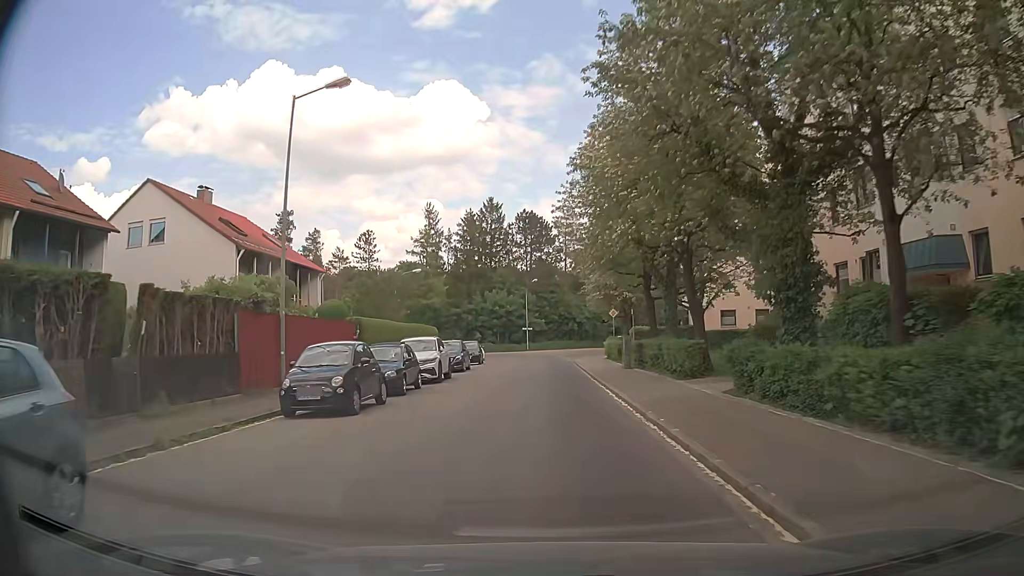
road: unclassified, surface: asphalt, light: Day
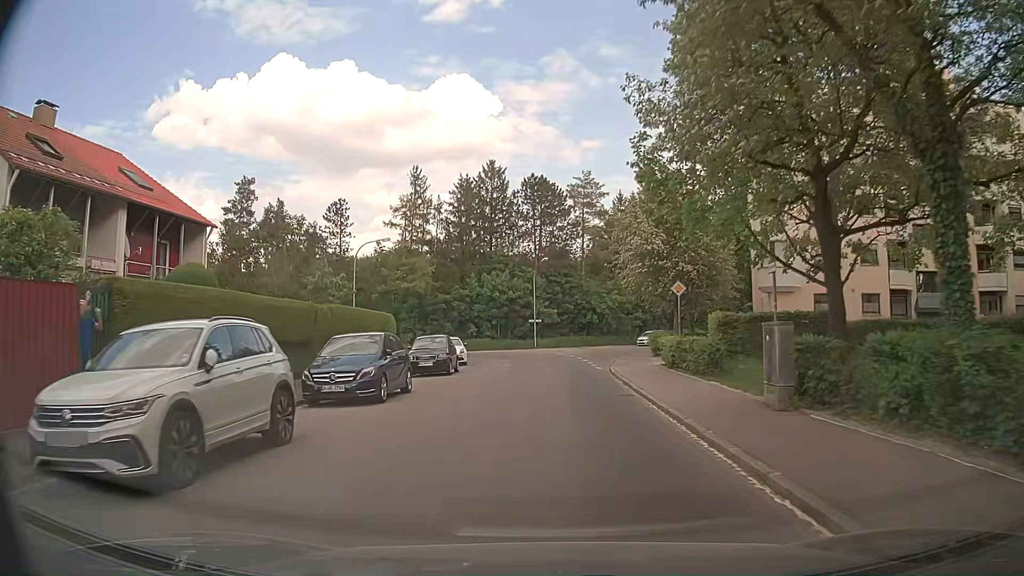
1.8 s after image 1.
(-0.2, +17.8) m; 0°
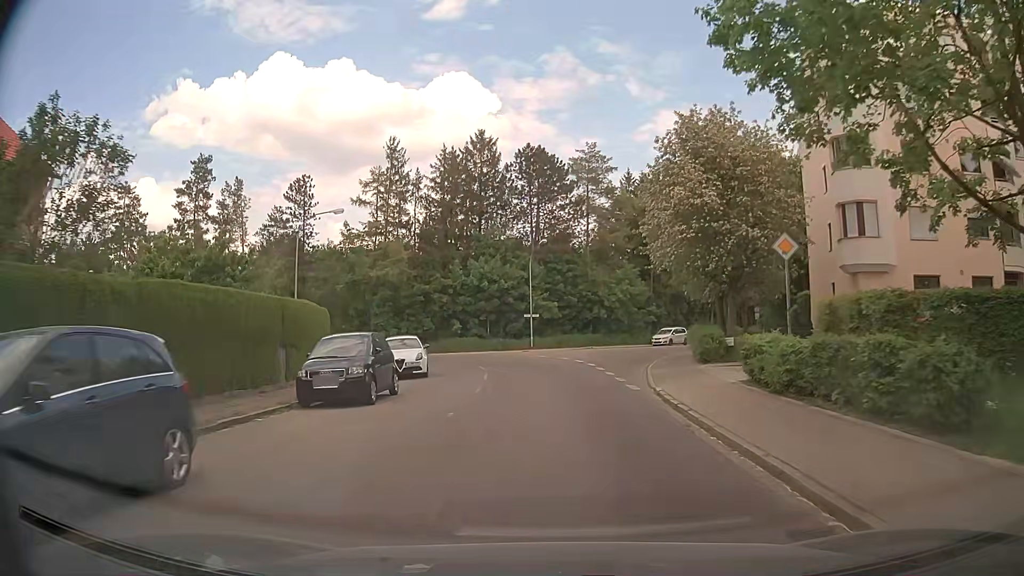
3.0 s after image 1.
(-0.1, +11.3) m; -1°
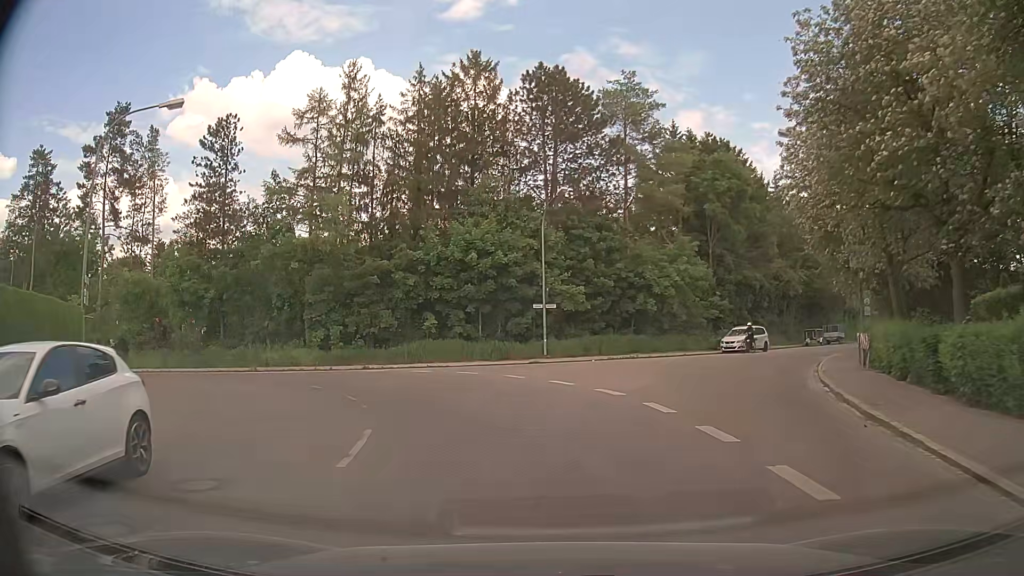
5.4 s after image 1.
(+0.2, +19.7) m; -1°
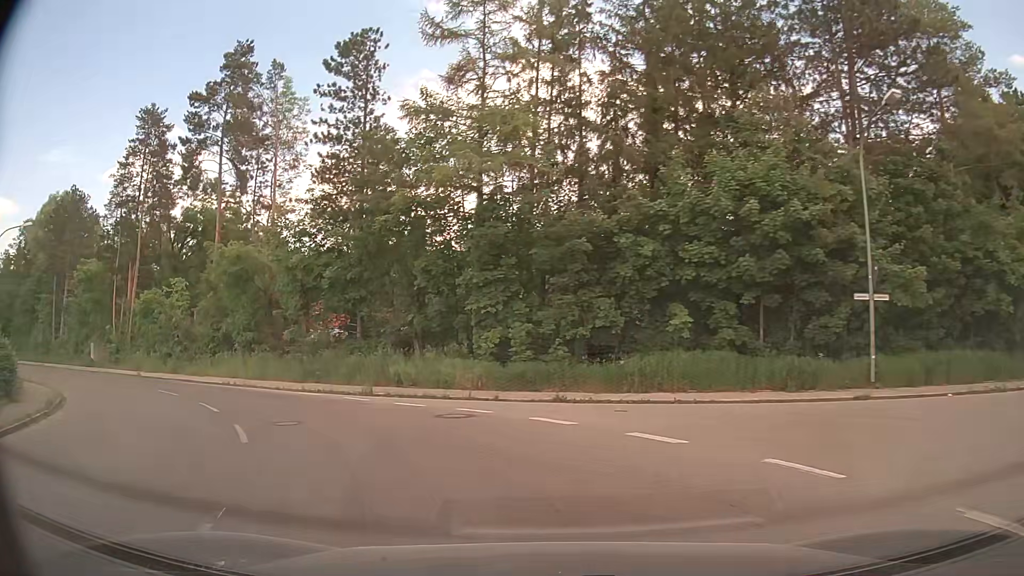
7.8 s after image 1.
(-2.0, +15.3) m; -19°
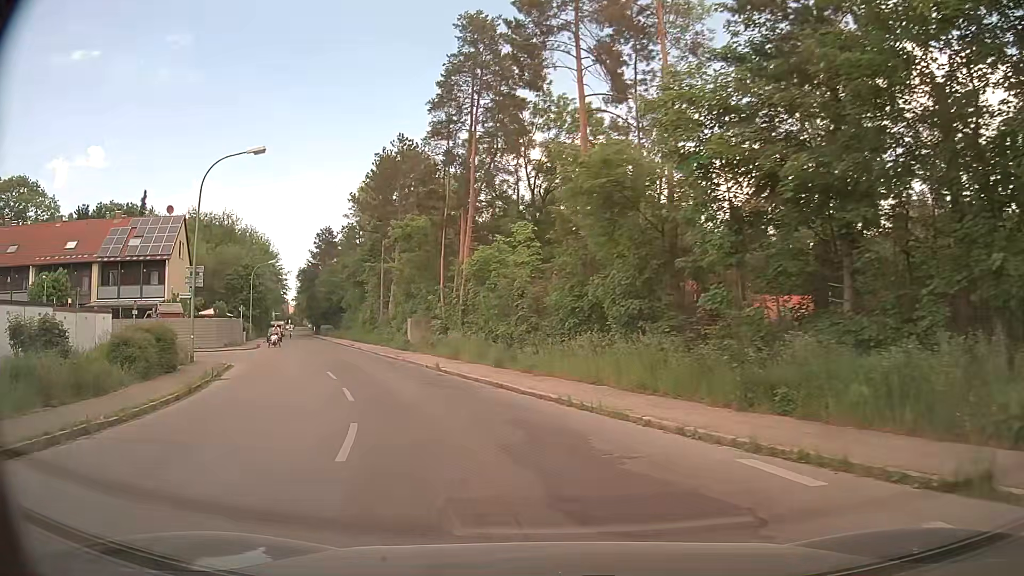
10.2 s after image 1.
(-4.9, +14.6) m; -36°
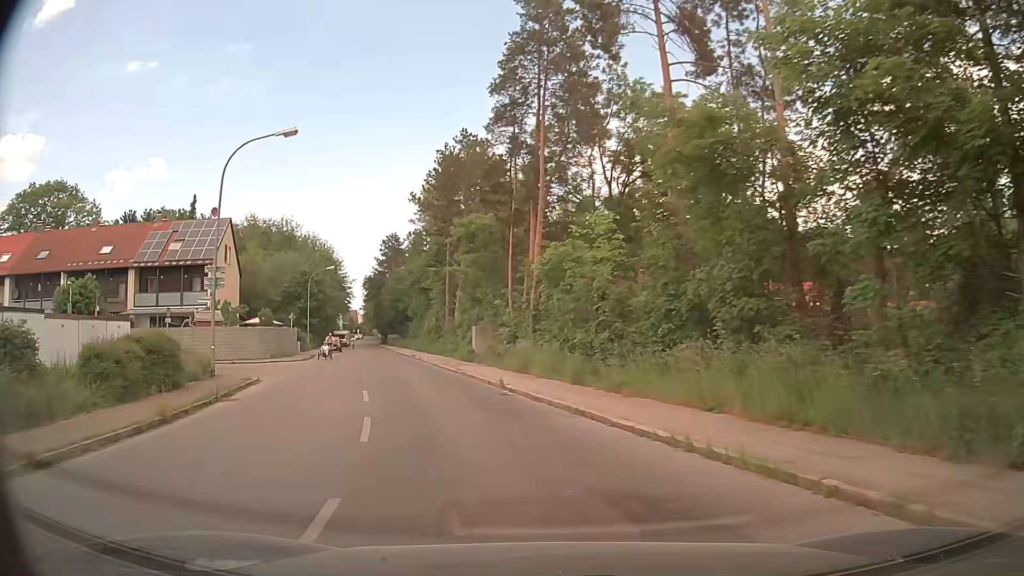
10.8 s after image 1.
(-0.2, +4.3) m; -5°
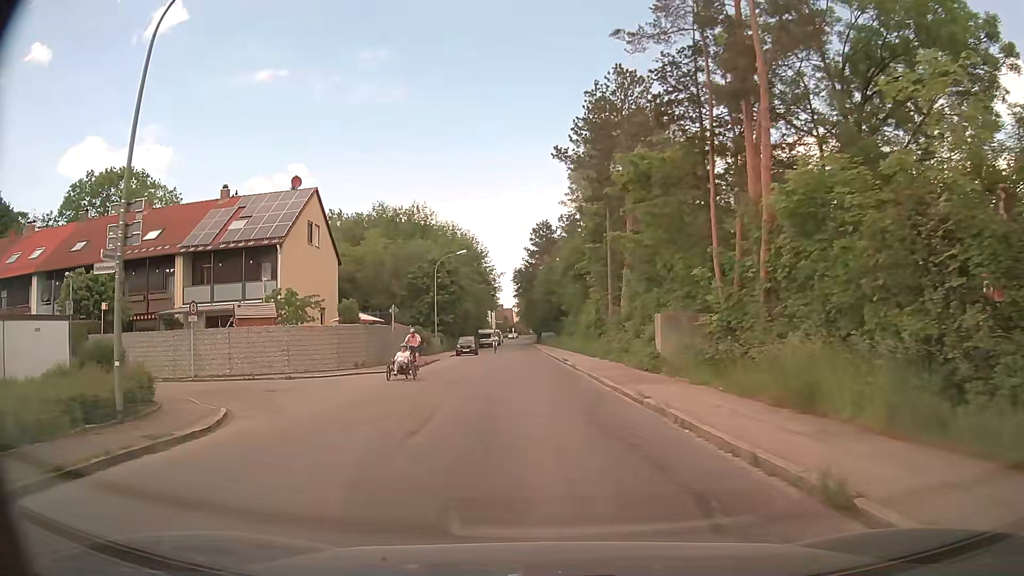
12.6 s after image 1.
(-2.0, +13.5) m; -15°
(0, +10) (-1, +20) (-1, +30) (-1, +40) (-2, +50) (-2, +60) (-3, +70) (-3, +80) (-4, +90) (-4, +100) m
